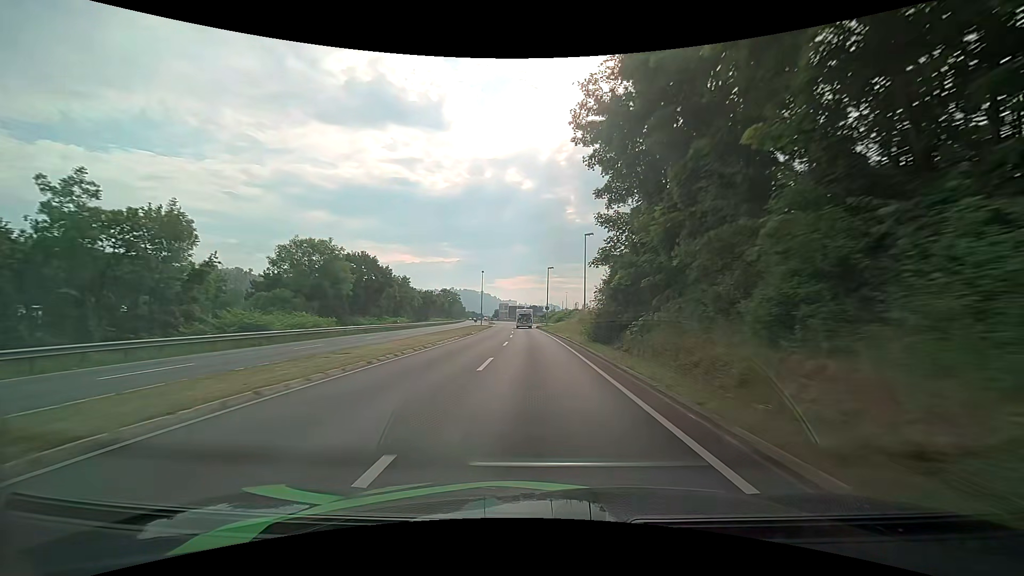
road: primary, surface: asphalt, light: Day
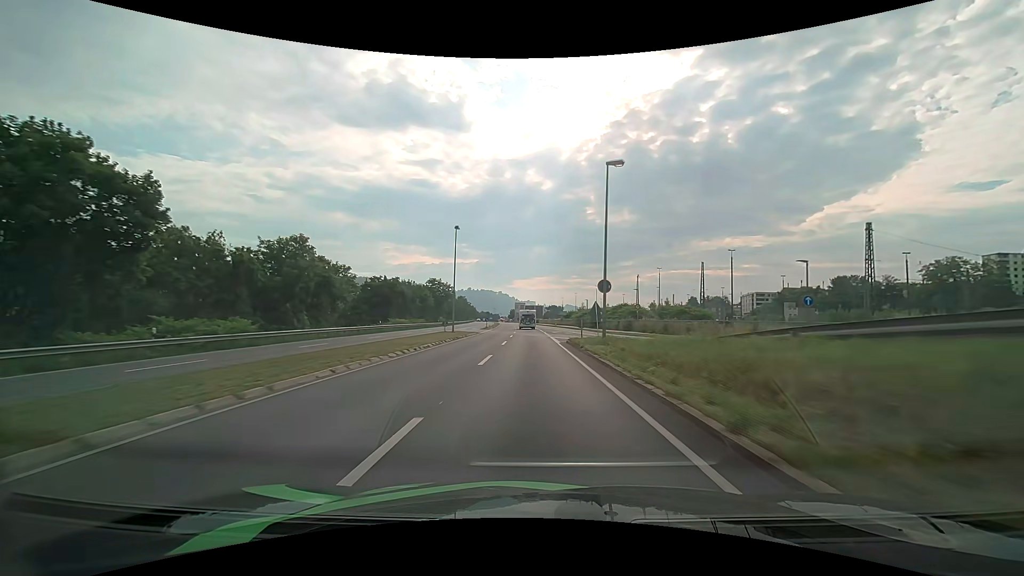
(-0.8, +46.5) m; -2°
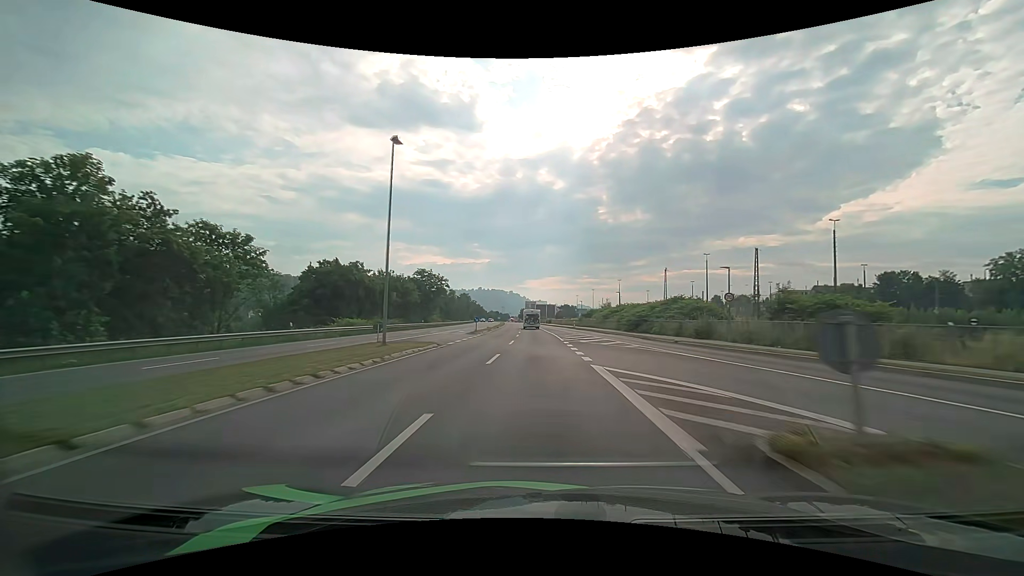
(-0.3, +23.8) m; -1°
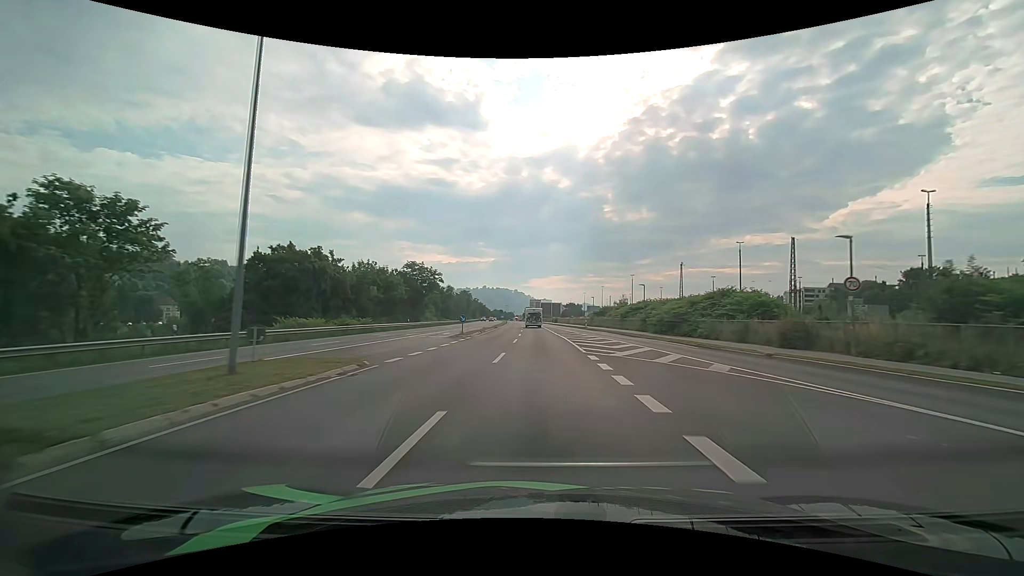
(-0.1, +12.0) m; -1°
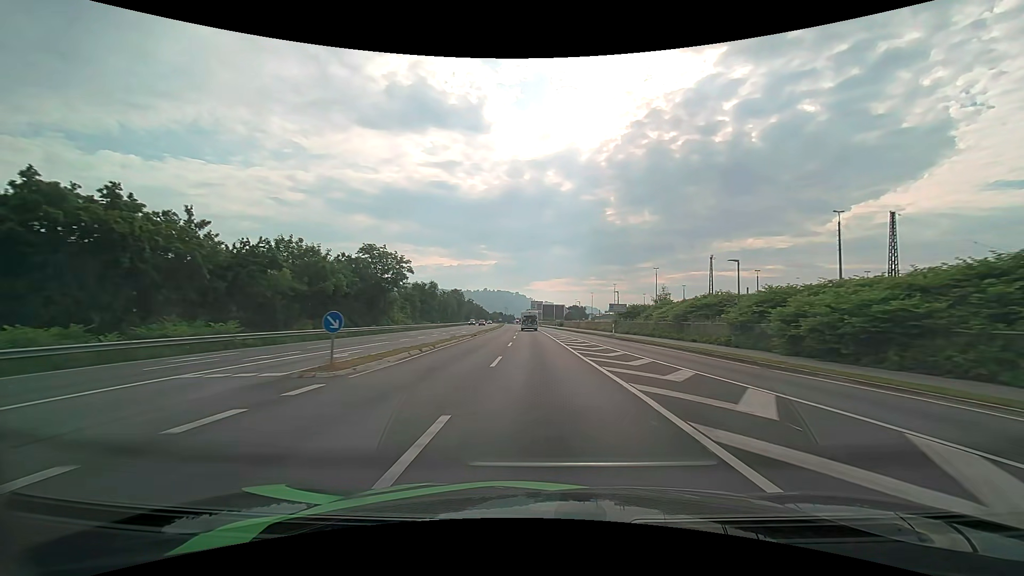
(0.0, +24.2) m; 0°
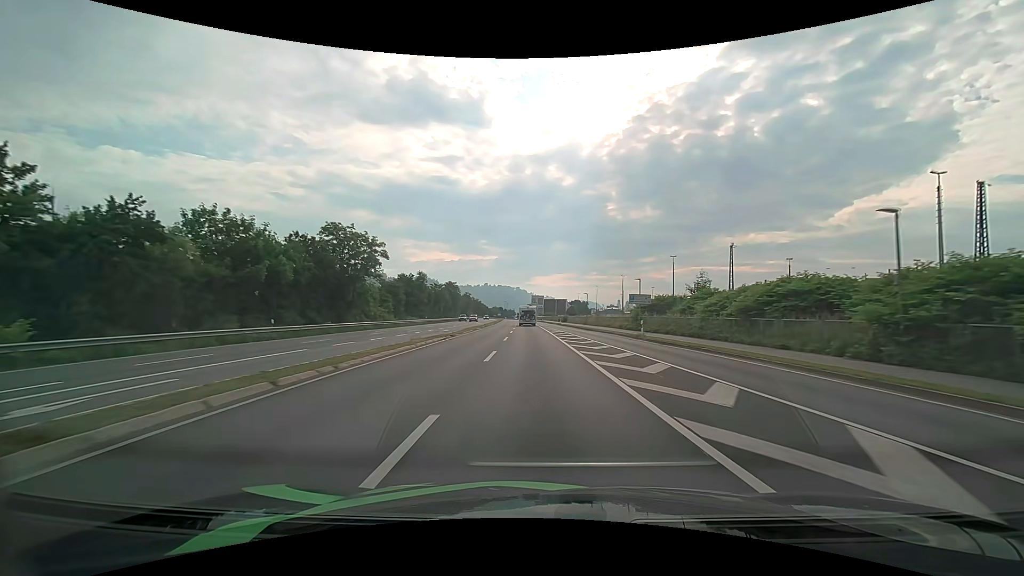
(0.0, +12.3) m; 0°
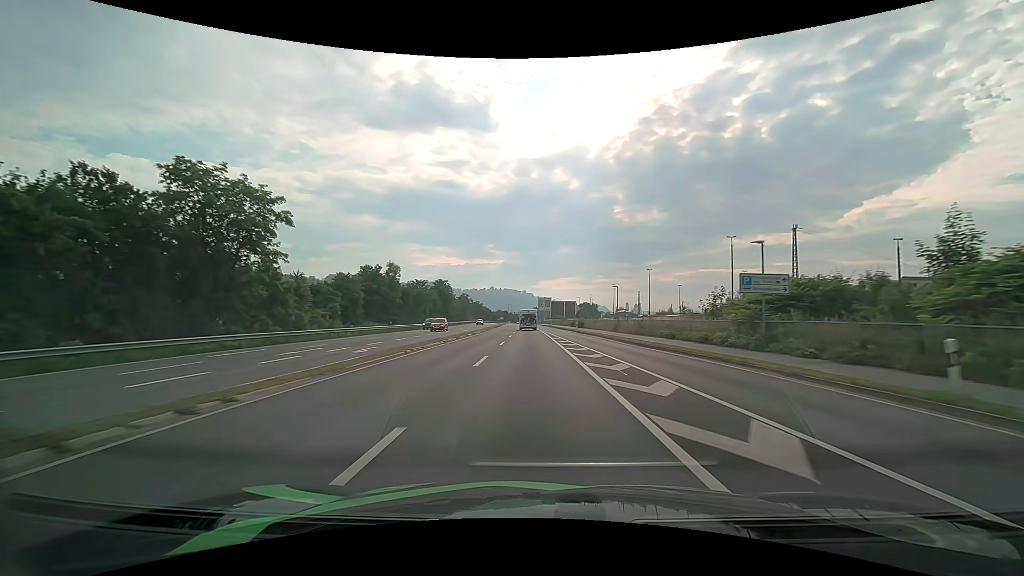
(-0.1, +24.6) m; -1°
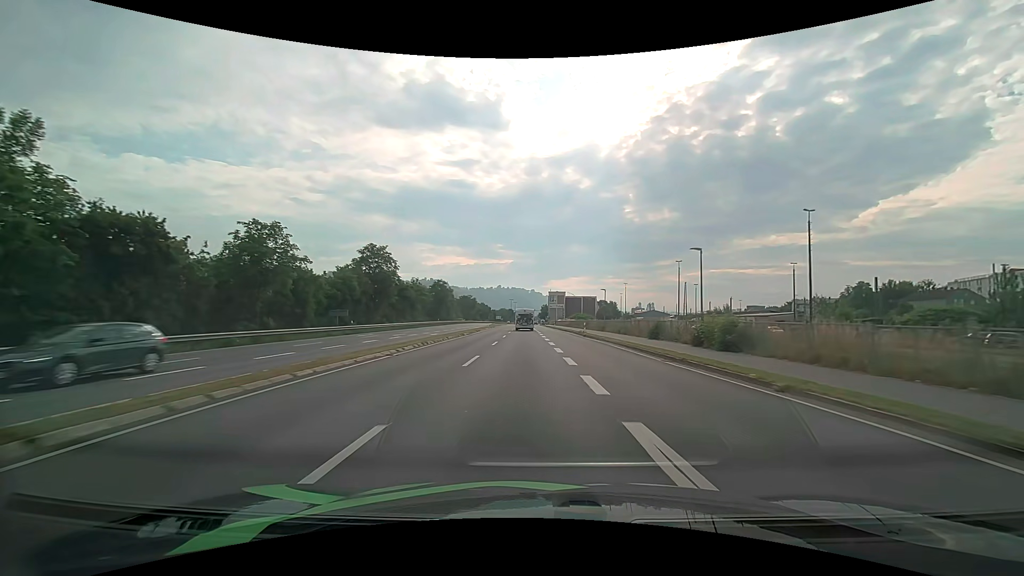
(-1.0, +59.9) m; -1°
(0, +10) (0, +20) (0, +30) (+1, +40) (+1, +50) (+1, +60) (+1, +70) (+1, +80) (+1, +90) (+1, +100) m
